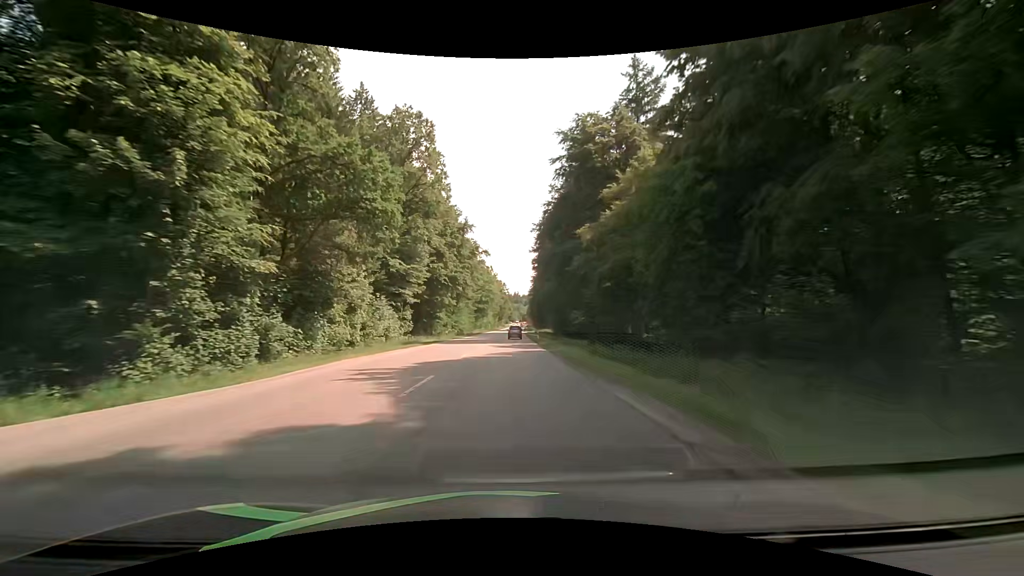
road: secondary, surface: asphalt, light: Day
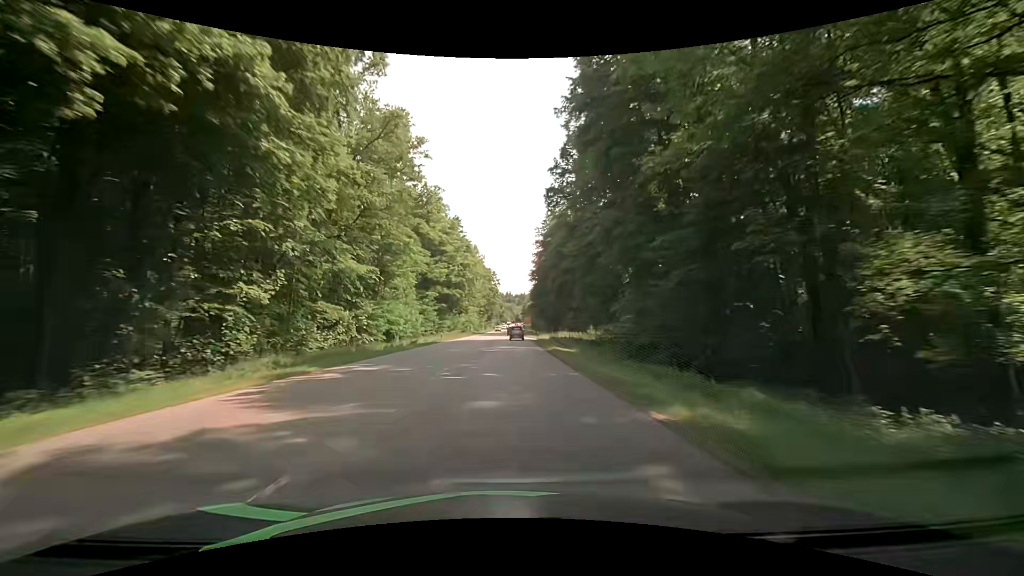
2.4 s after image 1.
(+0.3, +56.7) m; +1°
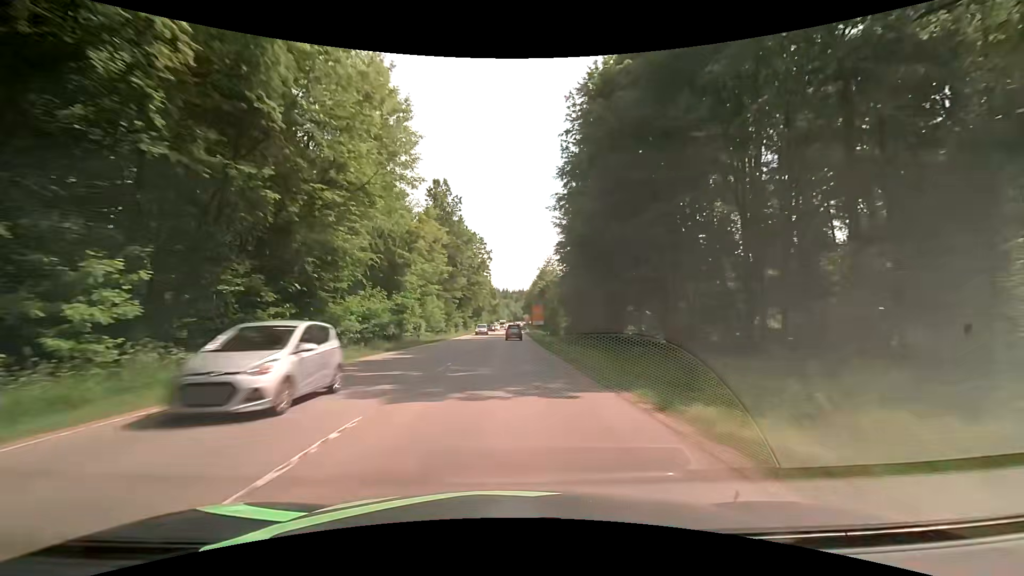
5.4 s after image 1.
(+0.6, +70.1) m; 0°
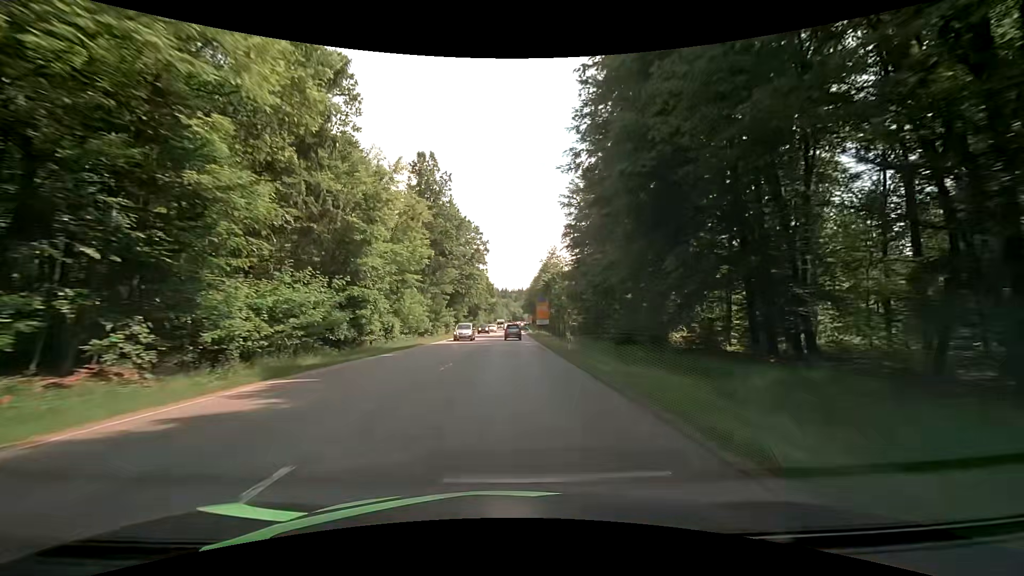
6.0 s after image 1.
(+0.1, +13.5) m; 0°
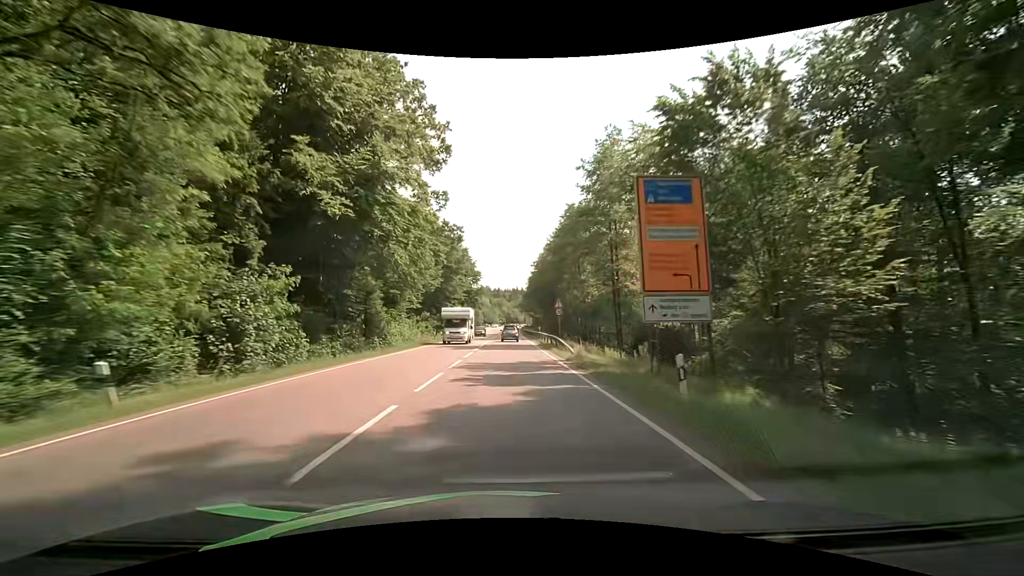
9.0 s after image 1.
(+0.7, +63.2) m; +1°
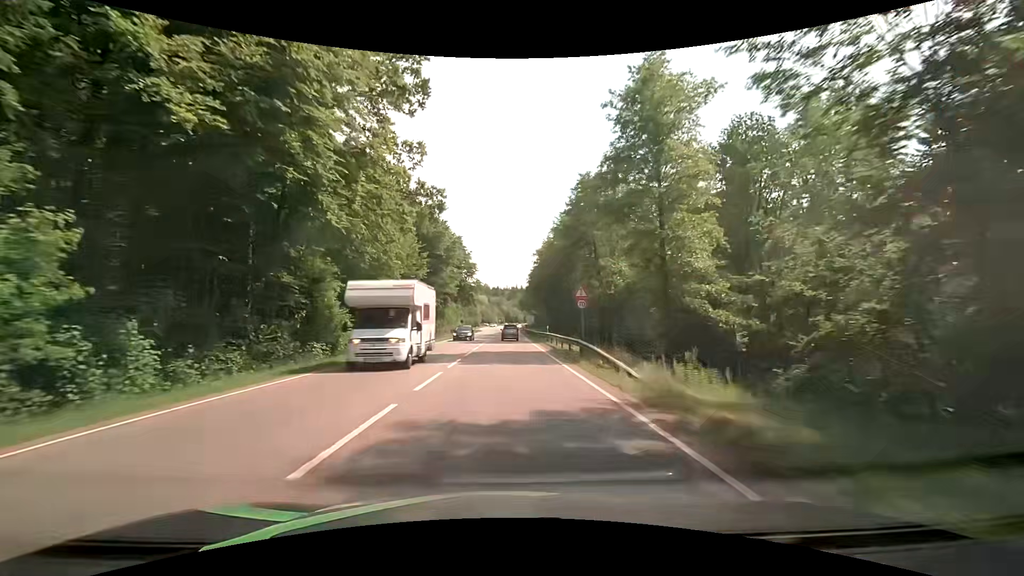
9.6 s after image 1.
(0.0, +11.8) m; 0°
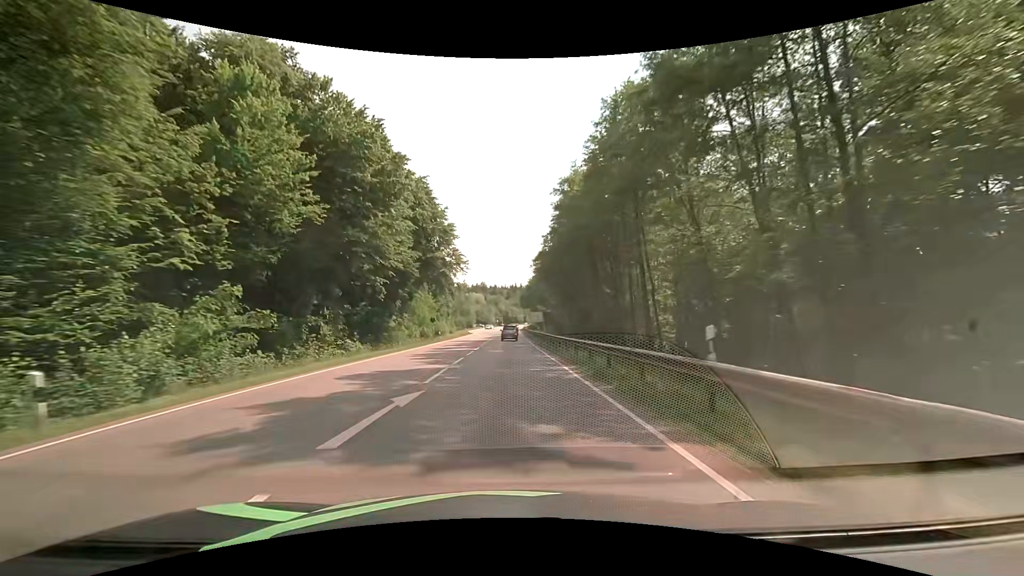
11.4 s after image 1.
(+0.3, +34.3) m; 0°
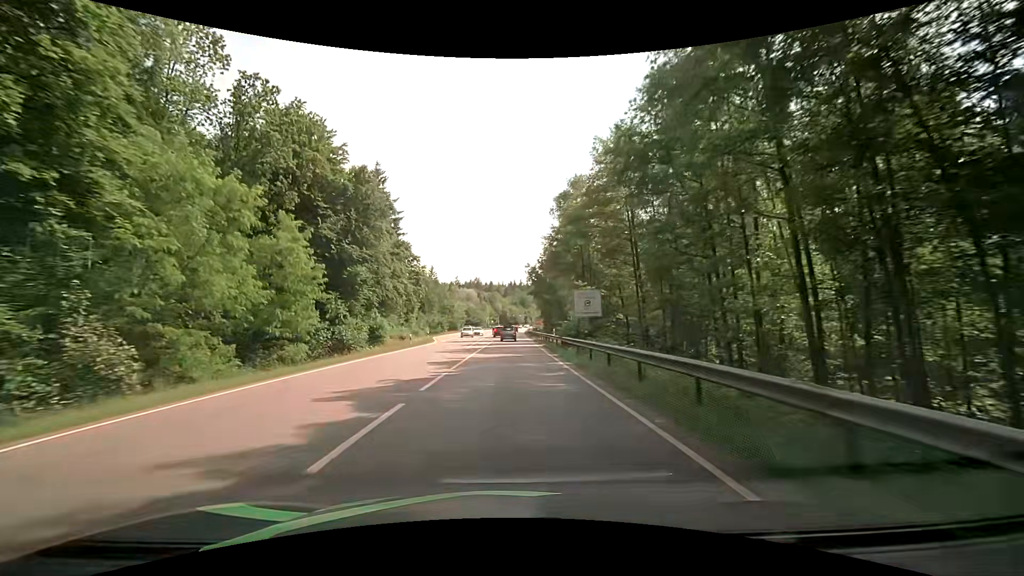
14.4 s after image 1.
(+0.4, +55.2) m; +1°
(0, +10) (0, +20) (0, +30) (0, +40) (0, +50) (0, +60) (+1, +70) (+1, +80) (+1, +90) (+1, +100) m
